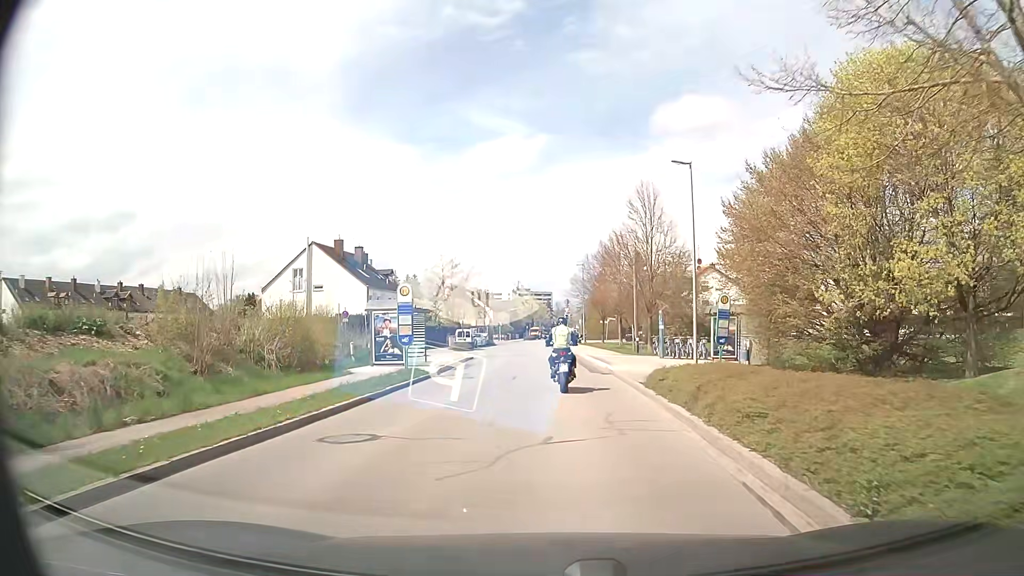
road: unclassified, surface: asphalt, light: Day
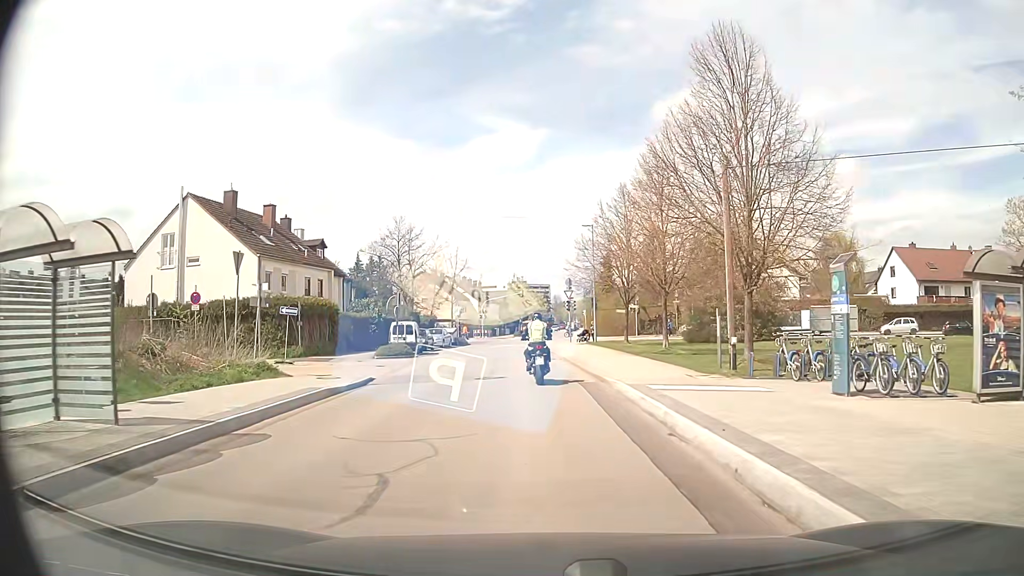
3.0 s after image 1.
(+0.4, +22.9) m; +1°
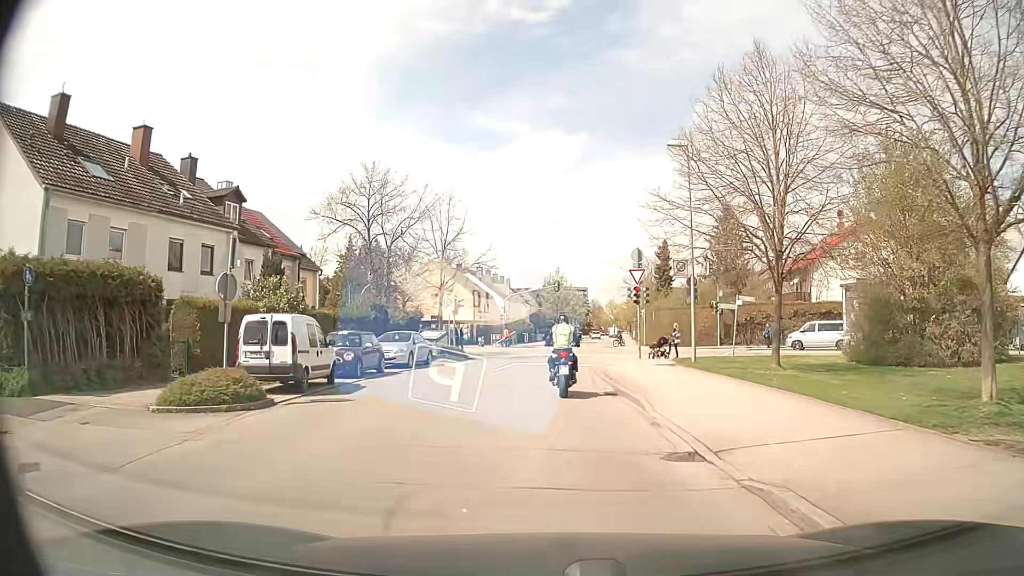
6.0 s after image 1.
(-0.7, +21.6) m; -3°
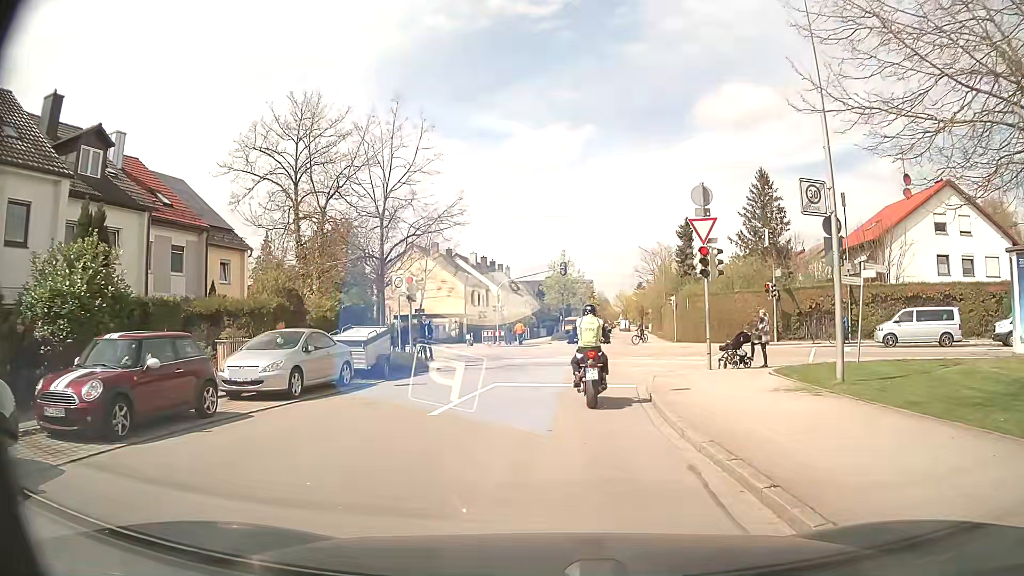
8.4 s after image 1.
(0.0, +12.2) m; -1°
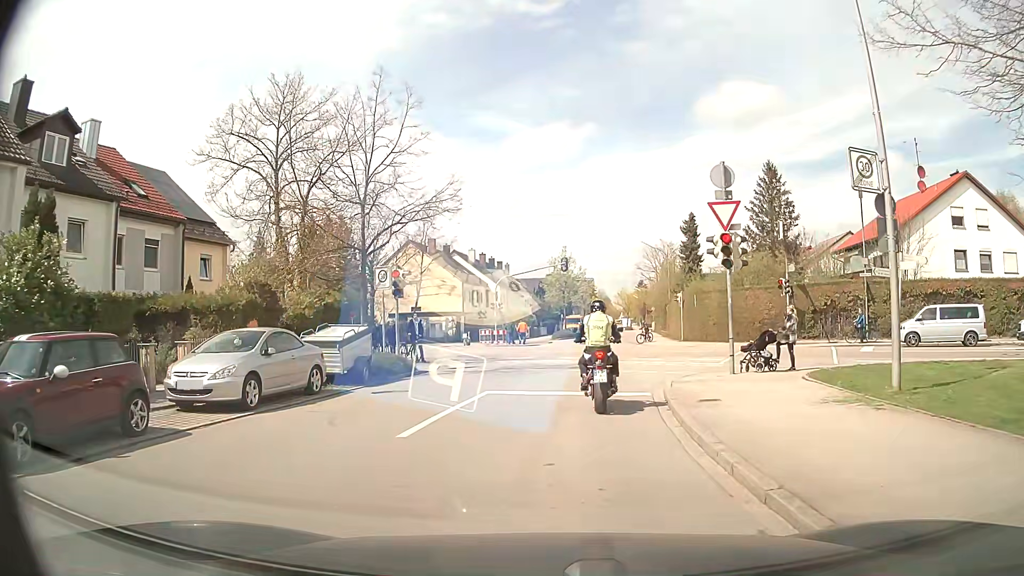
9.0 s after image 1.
(0.0, +2.2) m; 0°
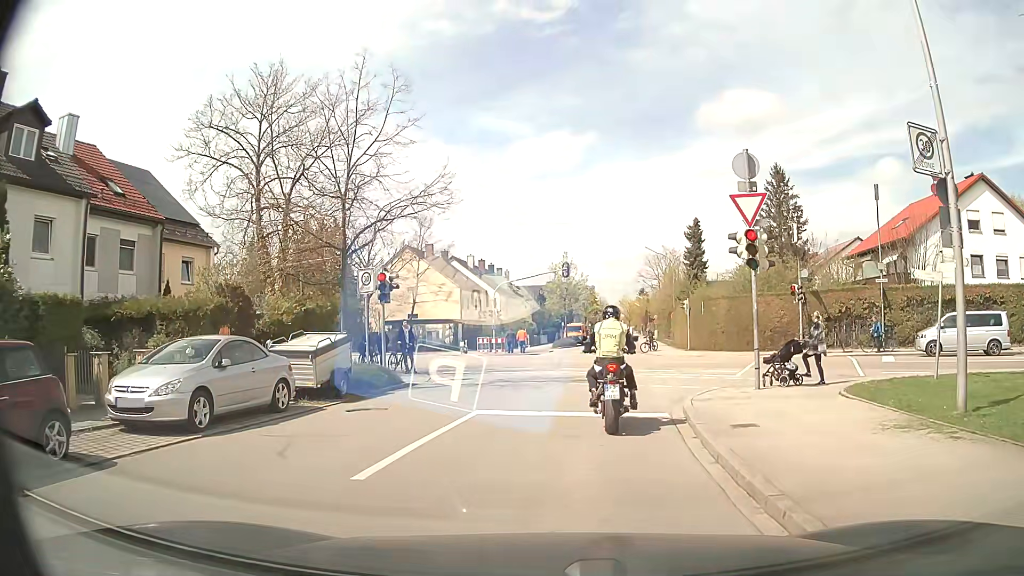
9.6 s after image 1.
(0.0, +1.9) m; -1°
